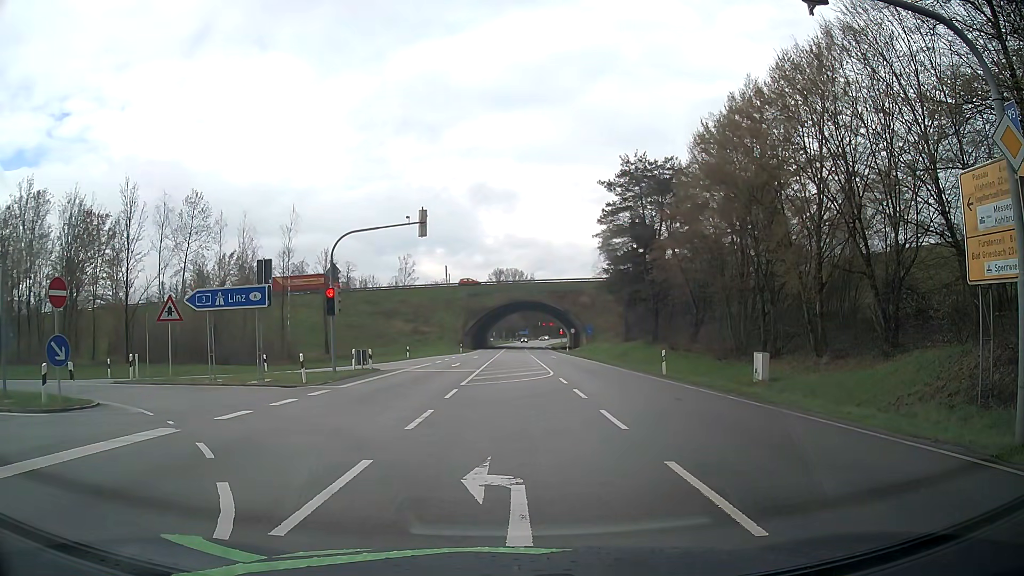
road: secondary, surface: asphalt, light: Day
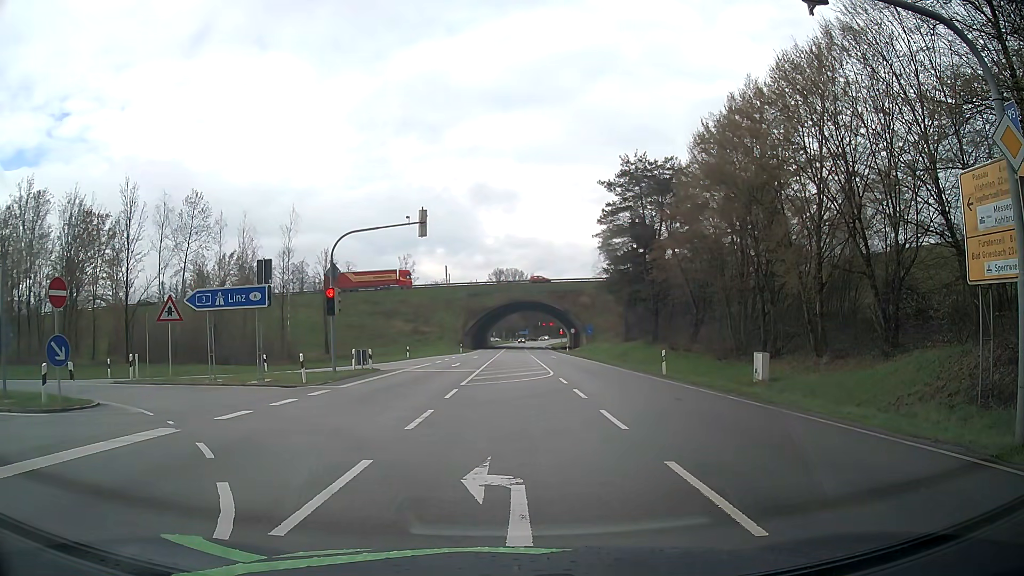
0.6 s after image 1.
(0.0, 0.0) m; 0°
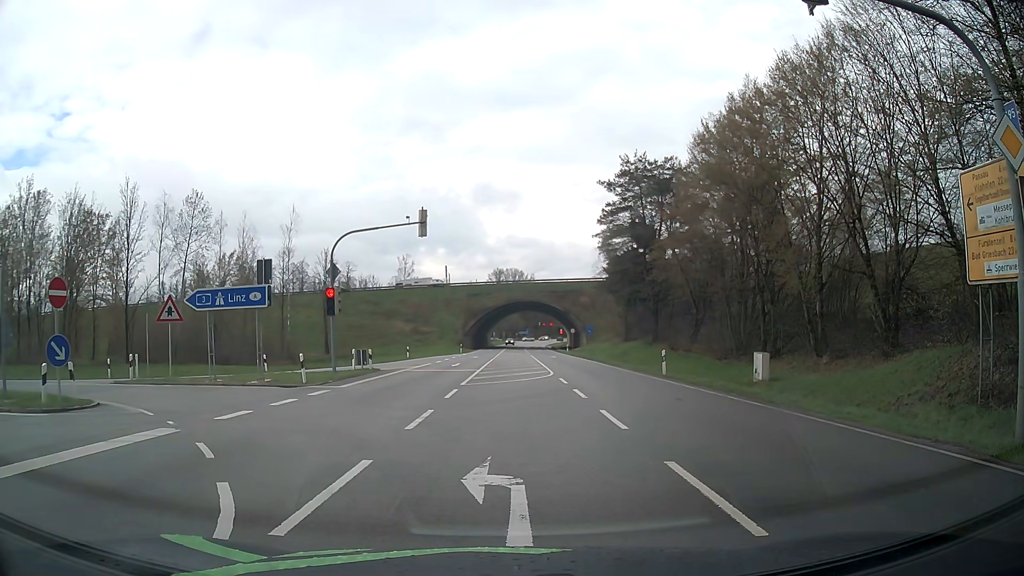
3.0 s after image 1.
(0.0, 0.0) m; 0°
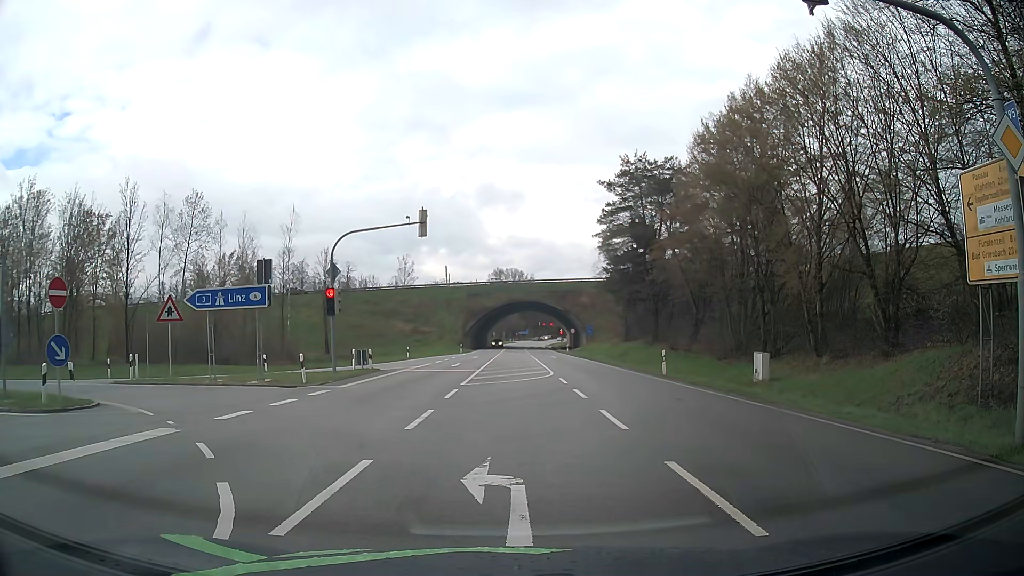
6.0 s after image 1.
(0.0, 0.0) m; 0°
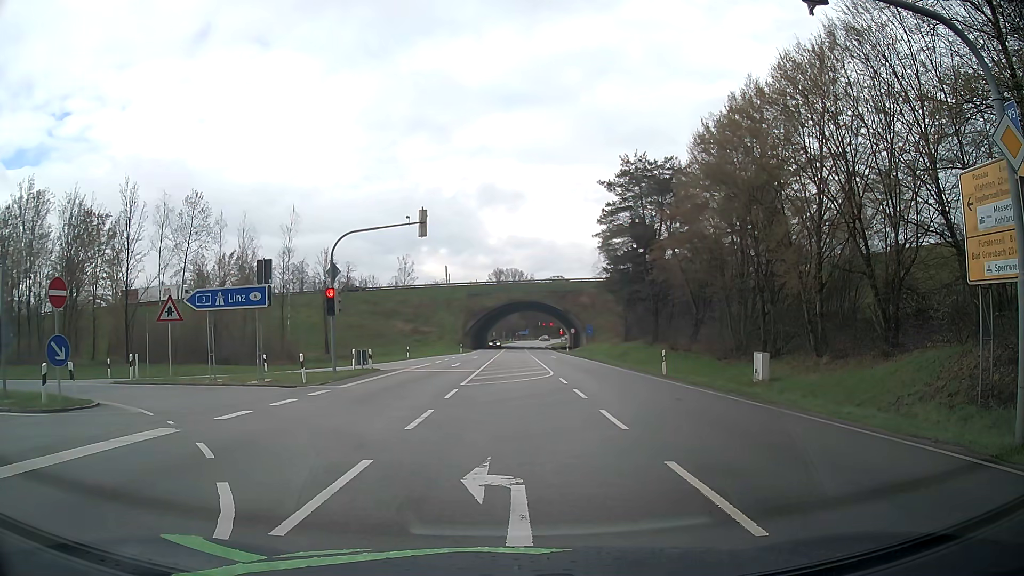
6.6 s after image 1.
(0.0, 0.0) m; 0°
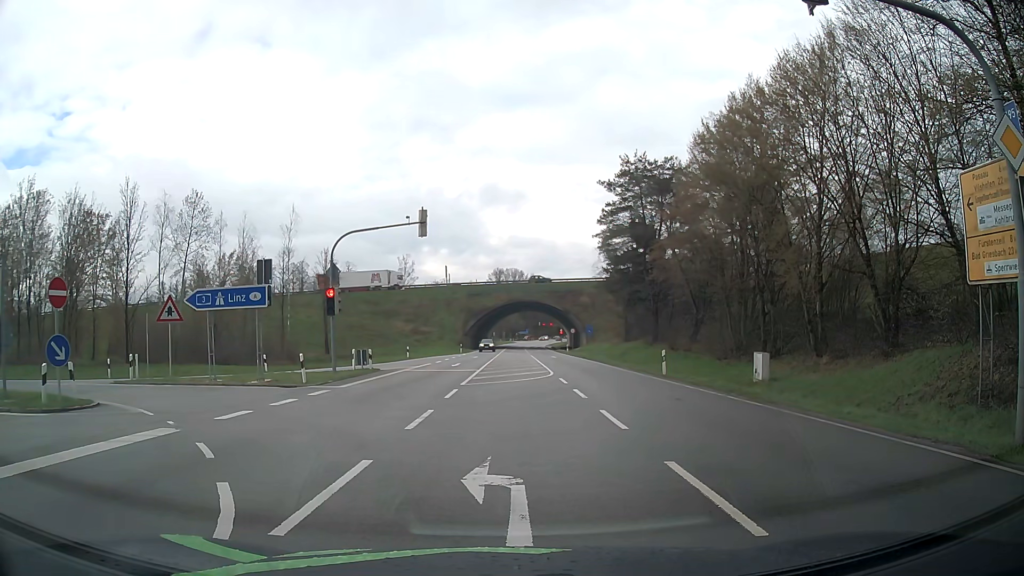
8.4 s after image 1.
(0.0, 0.0) m; 0°
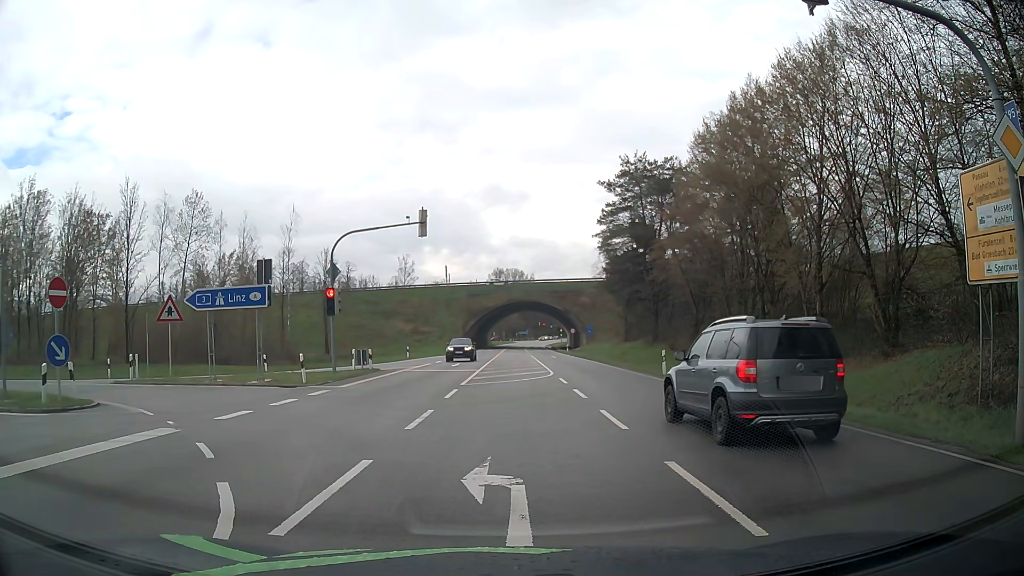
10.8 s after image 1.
(0.0, 0.0) m; 0°
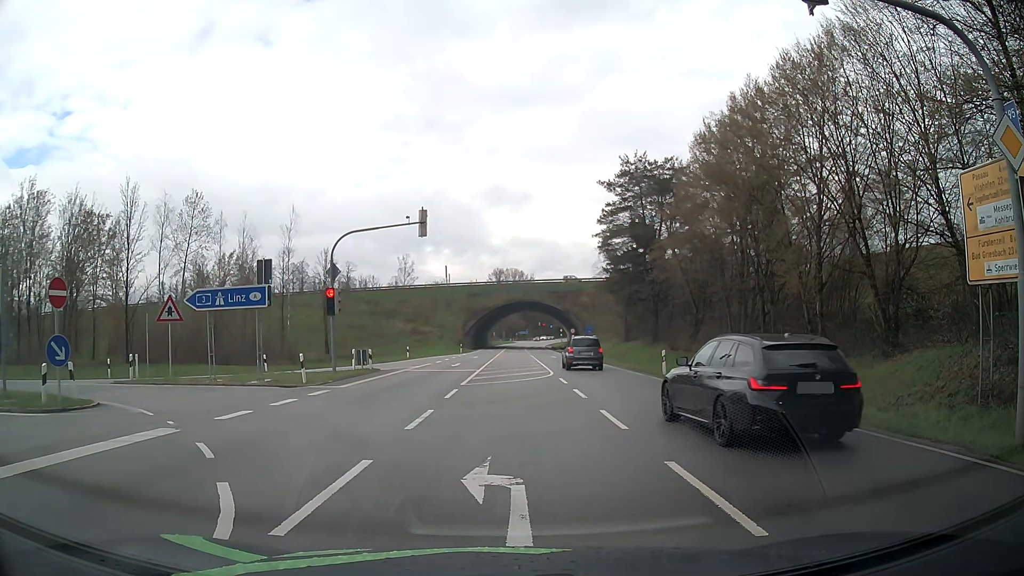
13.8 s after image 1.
(0.0, 0.0) m; 0°
